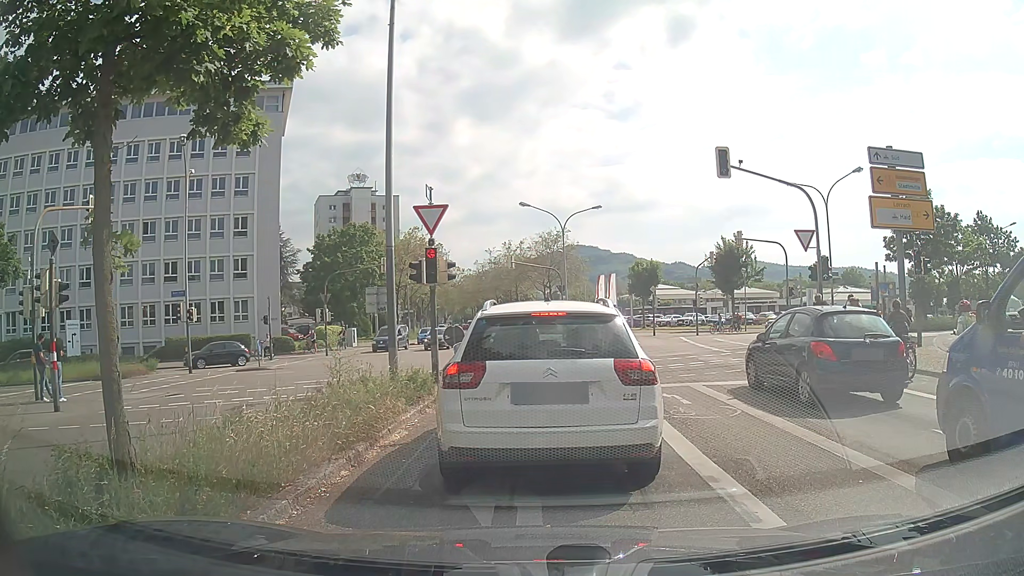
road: secondary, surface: asphalt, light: Day
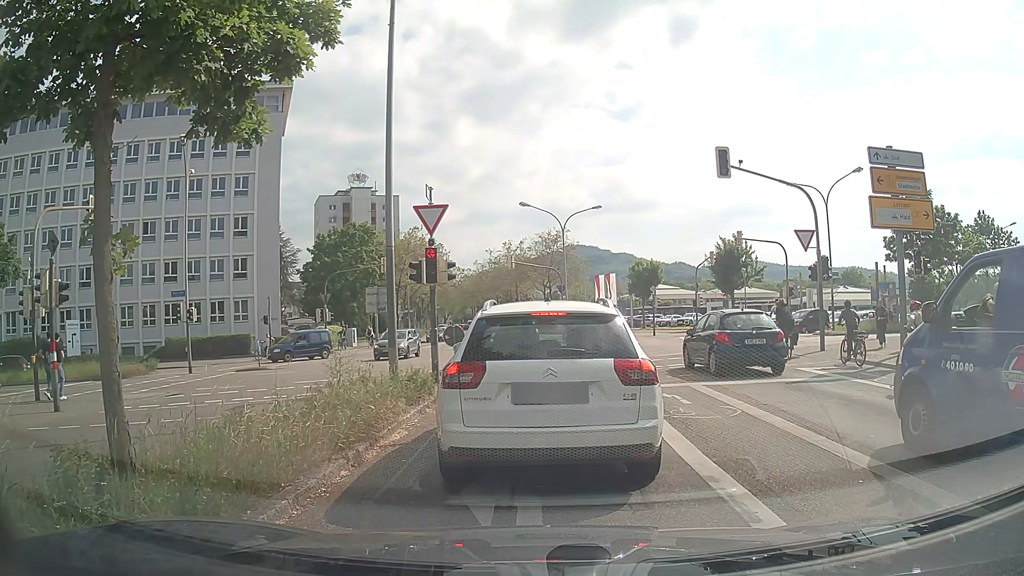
(0.0, 0.0) m; 0°
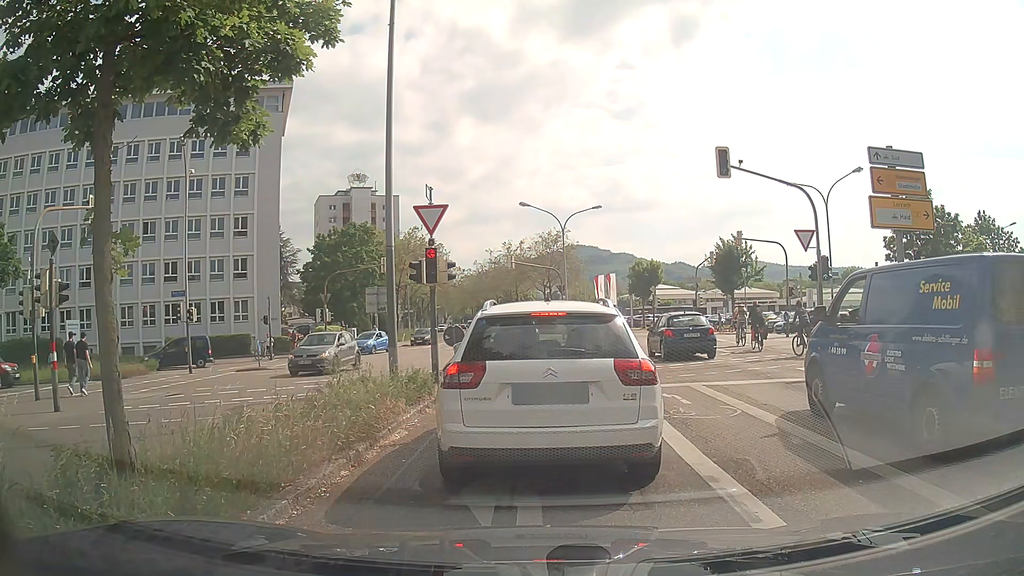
(0.0, 0.0) m; 0°
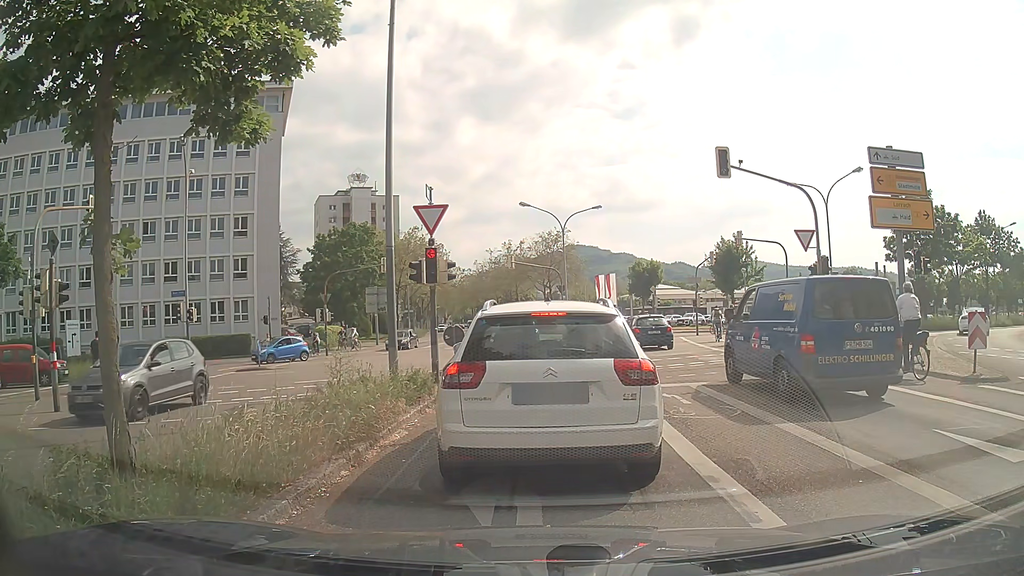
(0.0, 0.0) m; 0°
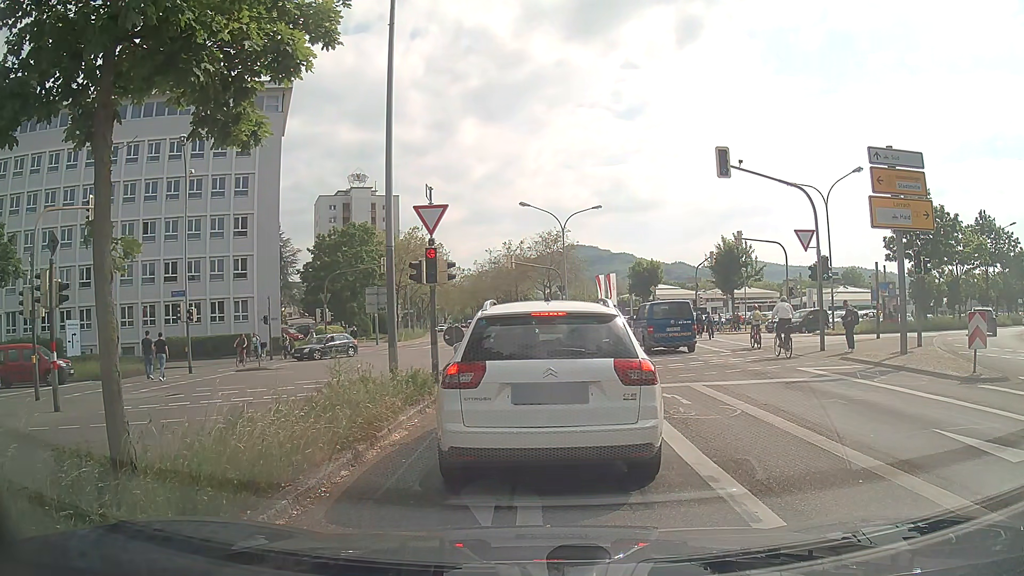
(0.0, 0.0) m; 0°
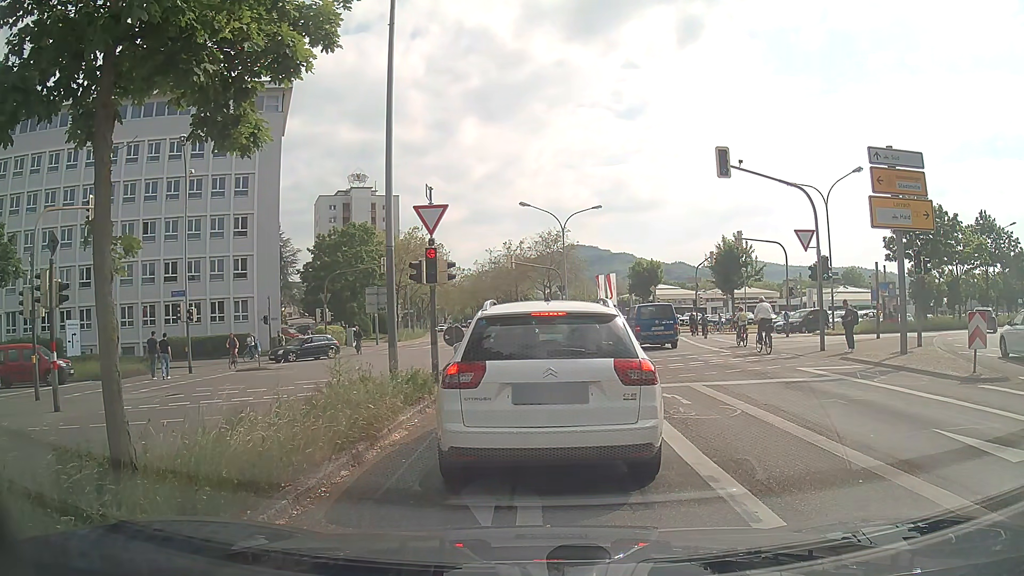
(0.0, 0.0) m; 0°
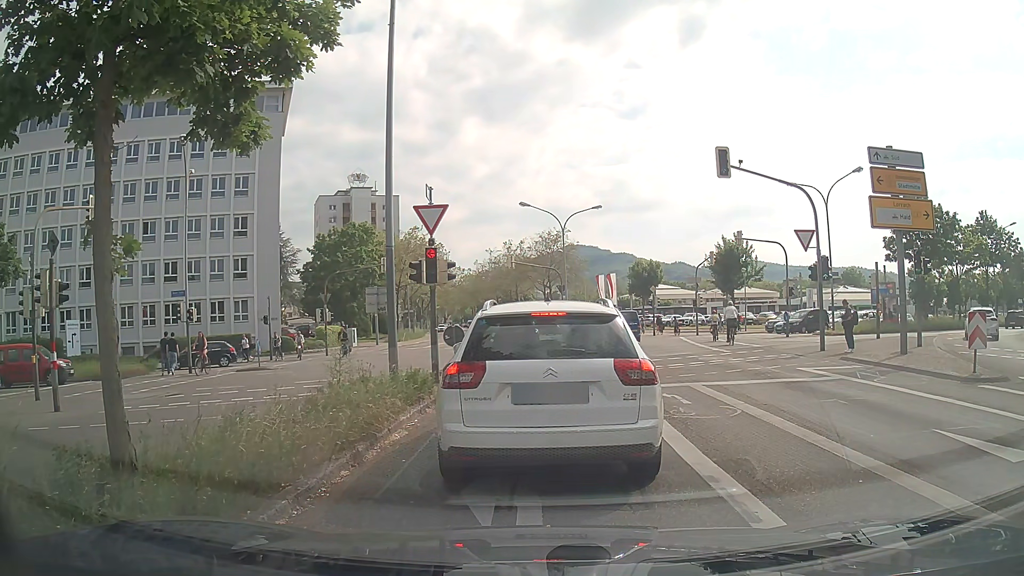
(0.0, 0.0) m; 0°
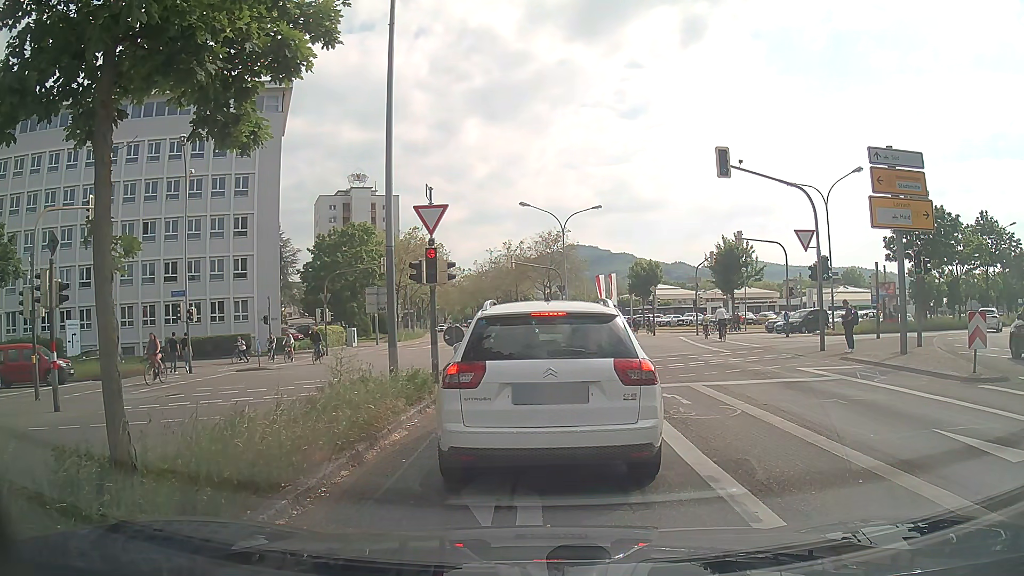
(0.0, 0.0) m; 0°
